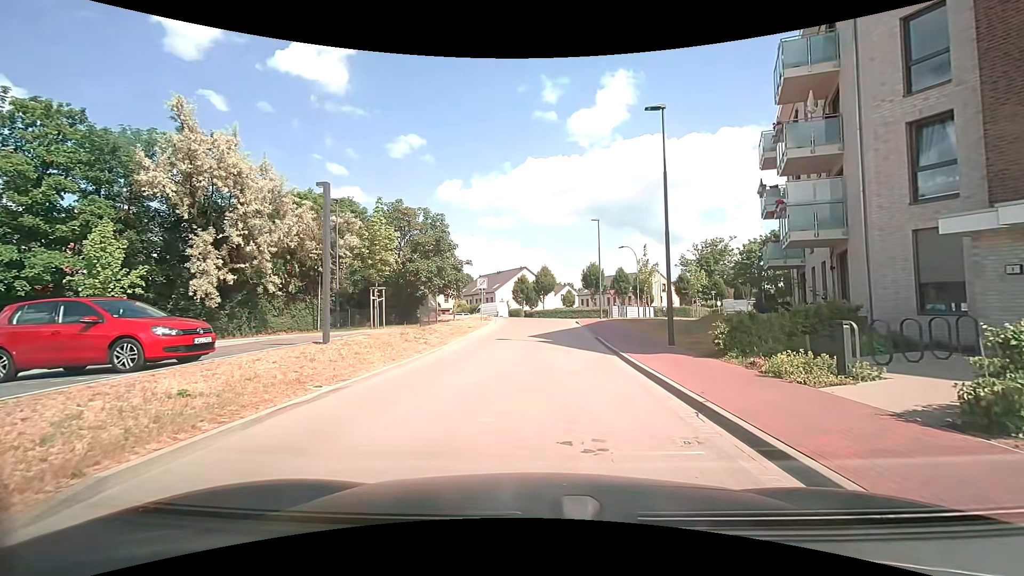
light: Day
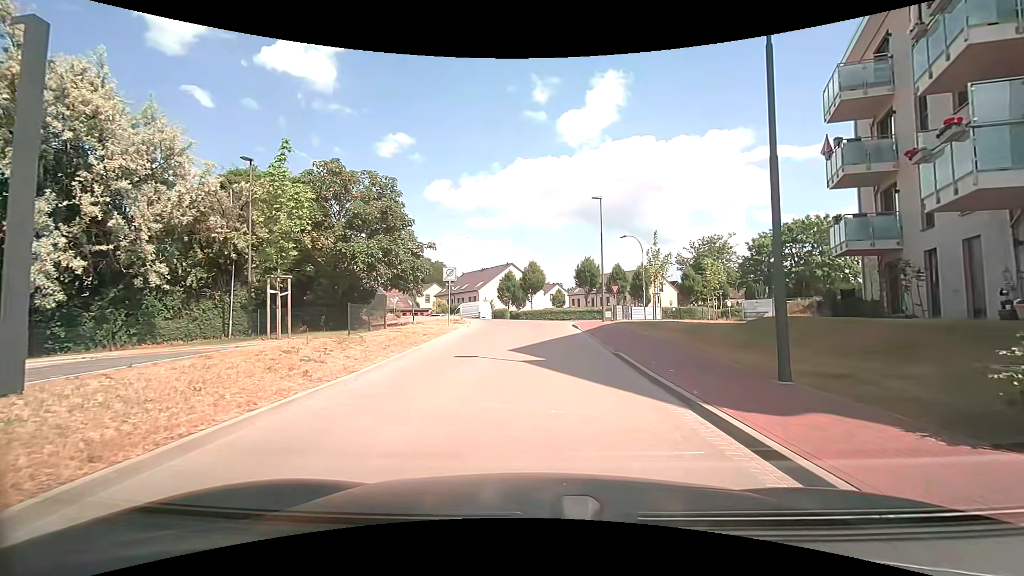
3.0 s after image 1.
(0.0, +8.2) m; -1°
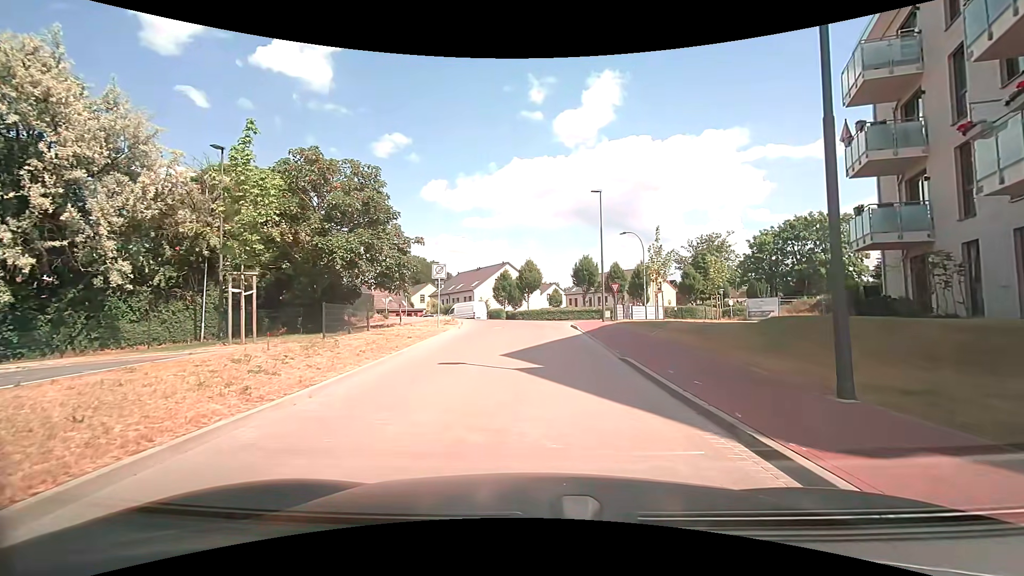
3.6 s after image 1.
(0.0, +1.7) m; +1°
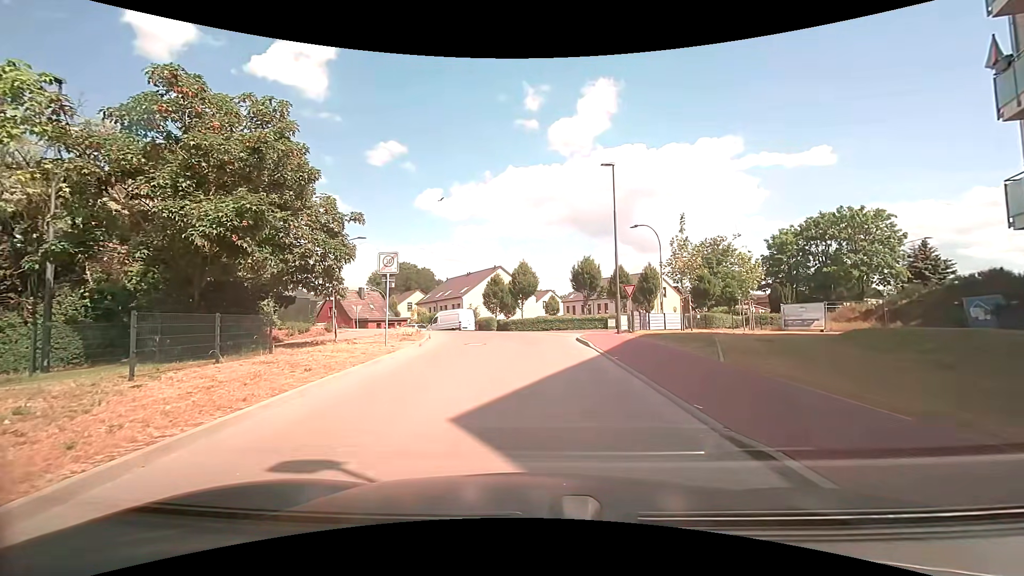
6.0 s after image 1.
(+0.1, +7.1) m; +1°
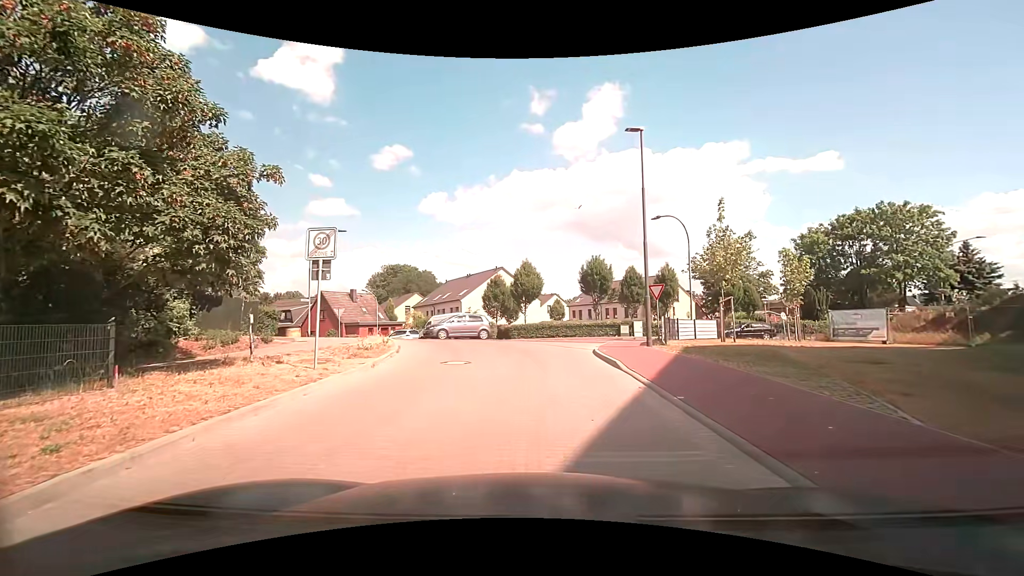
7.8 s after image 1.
(+0.1, +5.2) m; +1°
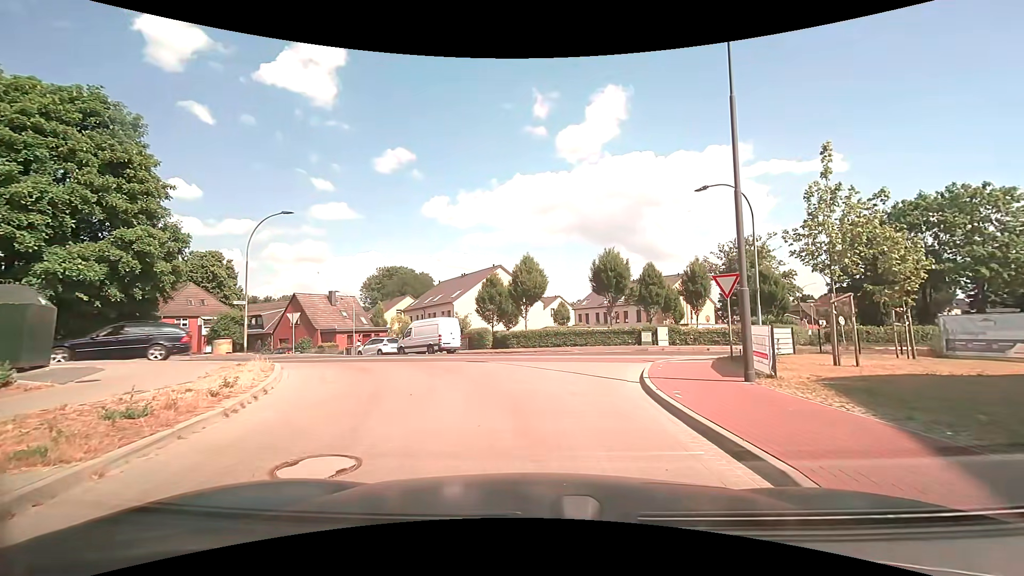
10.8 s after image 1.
(0.0, +8.1) m; -3°
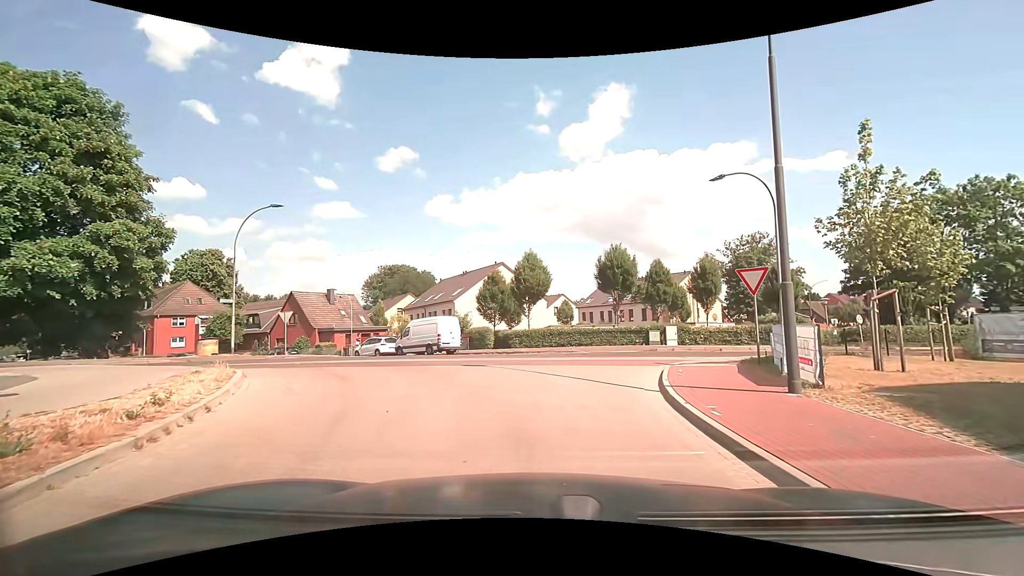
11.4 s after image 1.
(0.0, +1.5) m; +2°
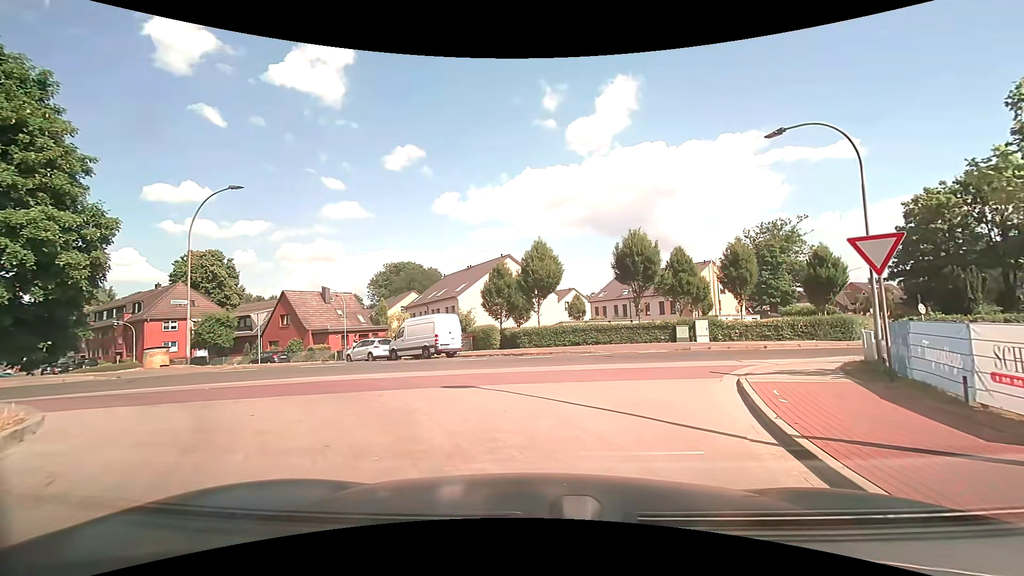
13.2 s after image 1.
(0.0, +4.3) m; 0°
